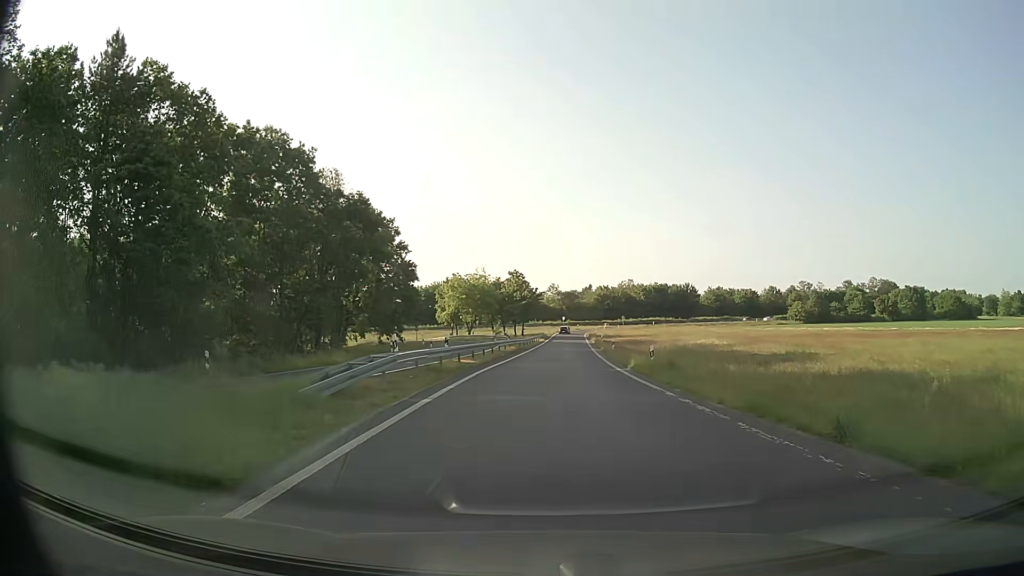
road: trunk_link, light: Day
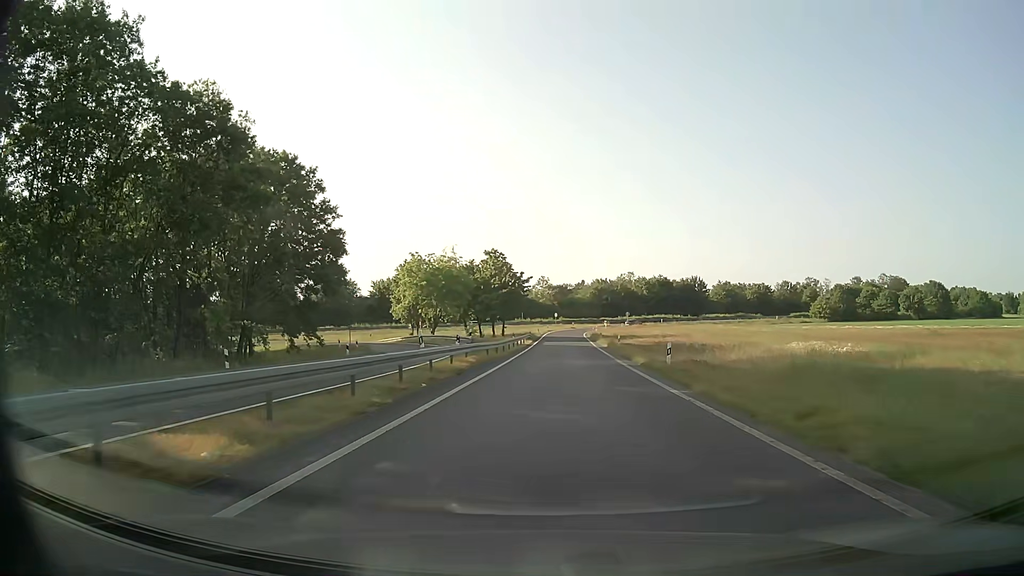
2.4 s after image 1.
(+0.1, +25.9) m; +1°
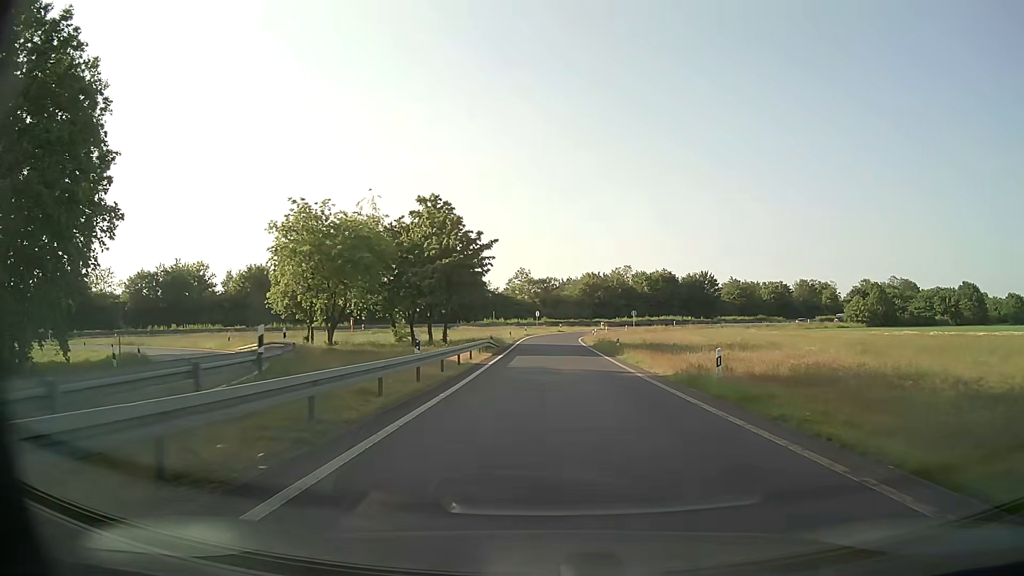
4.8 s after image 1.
(+0.5, +32.5) m; +2°
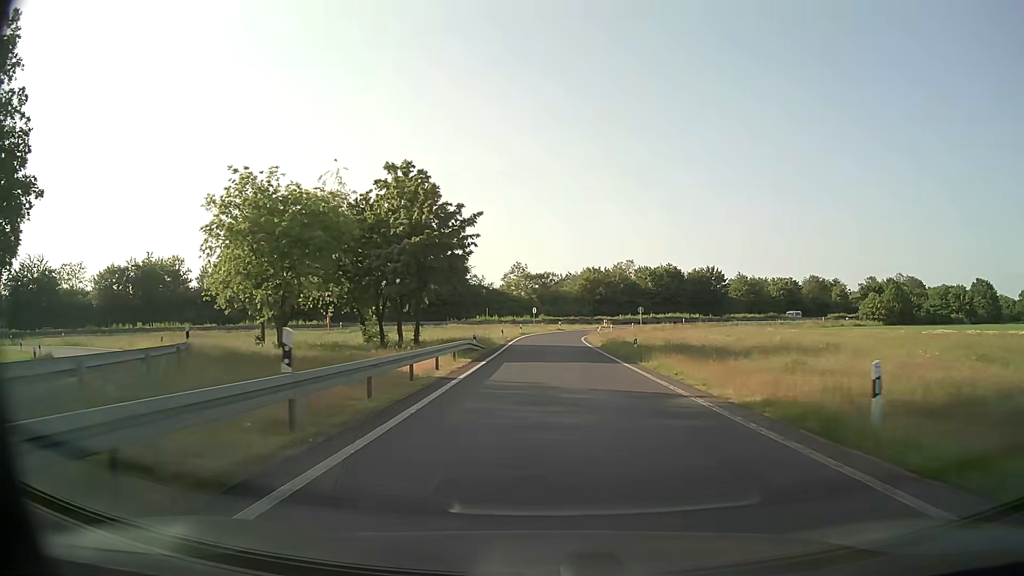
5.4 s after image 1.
(0.0, +8.8) m; 0°
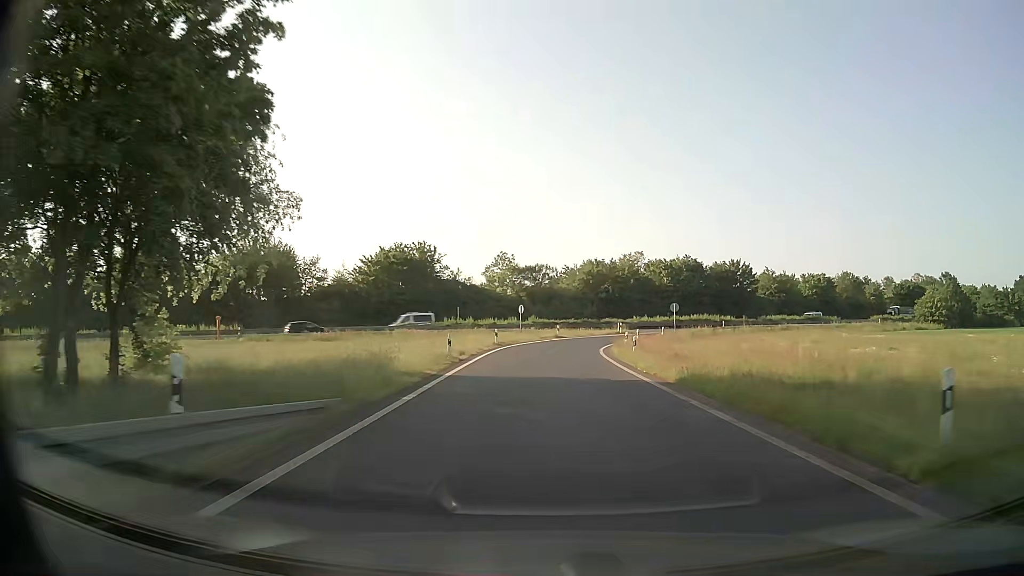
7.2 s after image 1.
(+0.1, +26.0) m; +1°
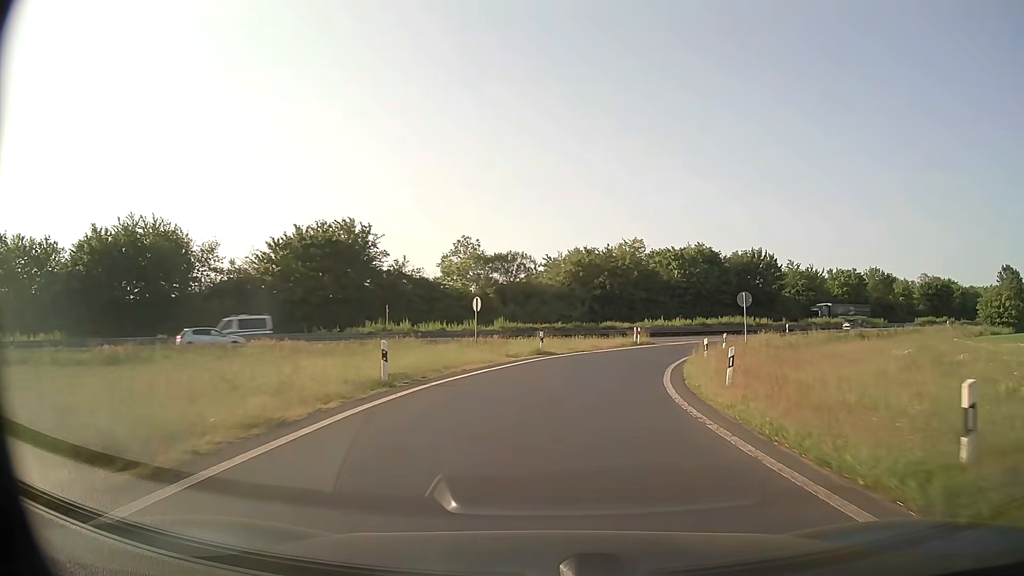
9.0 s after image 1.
(+0.2, +25.4) m; +2°
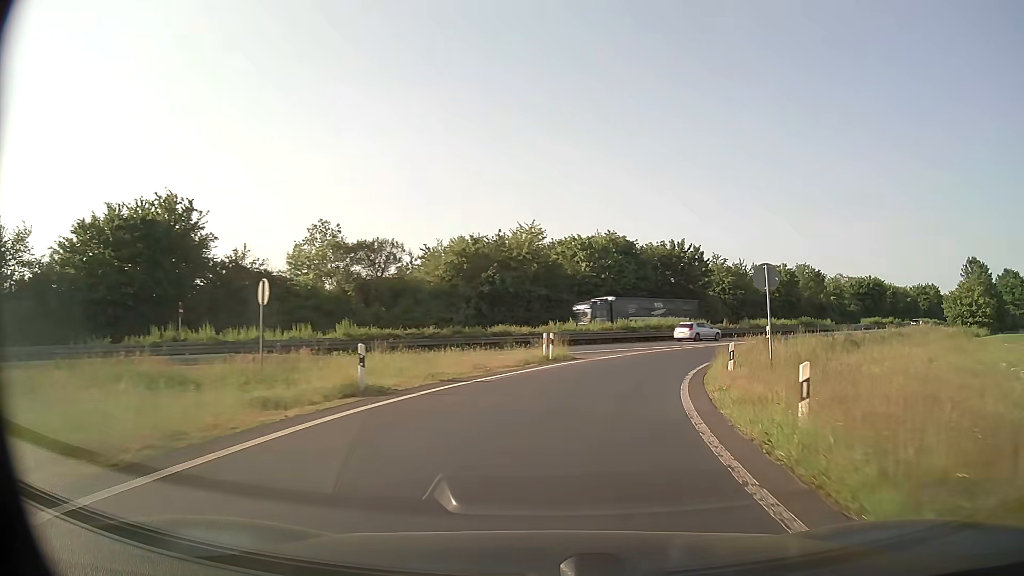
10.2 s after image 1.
(+1.2, +16.4) m; +9°
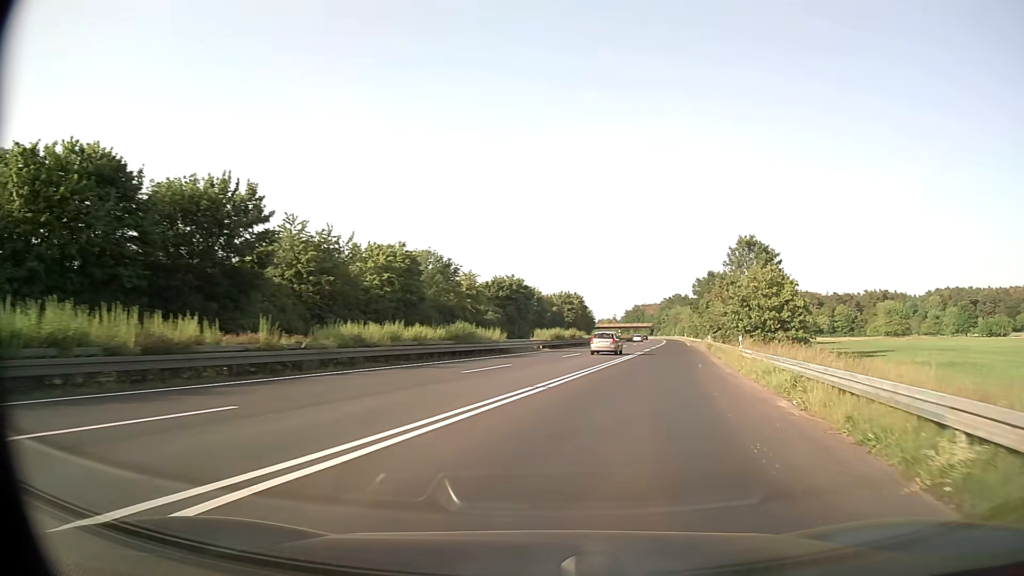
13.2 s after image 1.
(+11.5, +39.0) m; +34°
(+1, +10) (+3, +20) (+5, +30) (+7, +39) (+9, +49) (+11, +59) (+13, +69) (+15, +78) (+17, +88) (+19, +98) m
